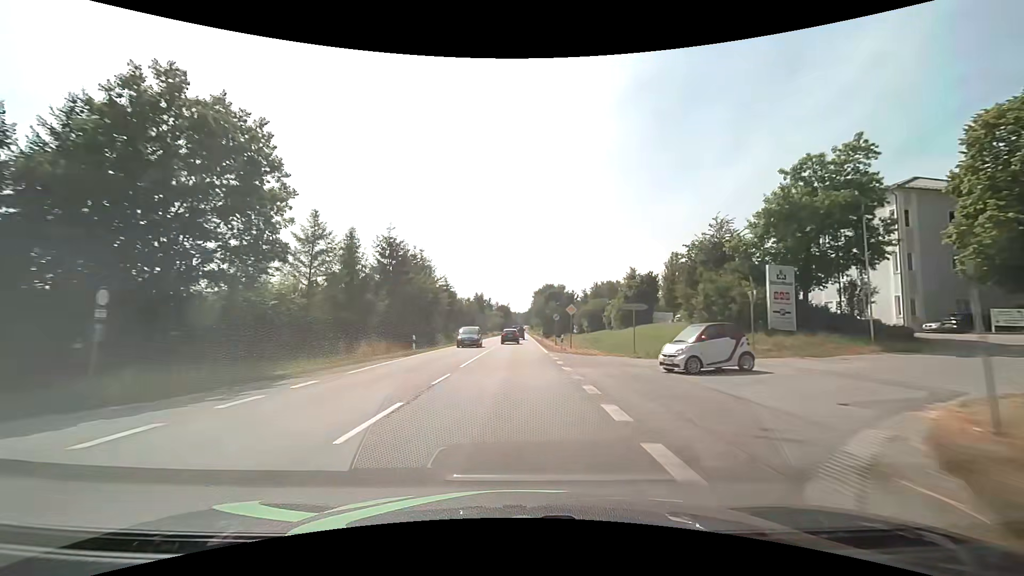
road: secondary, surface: asphalt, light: Day
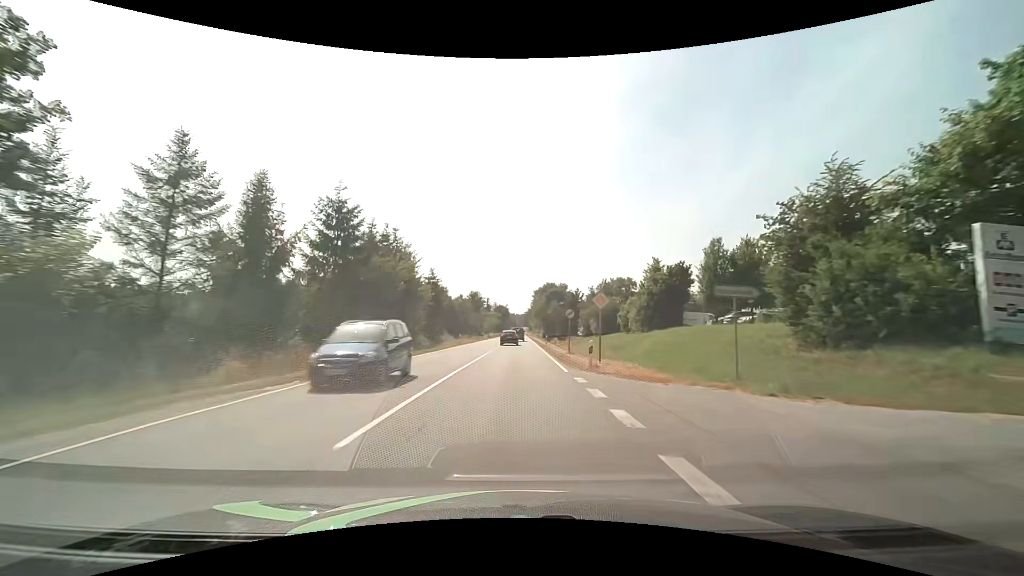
(0.0, +12.4) m; 0°
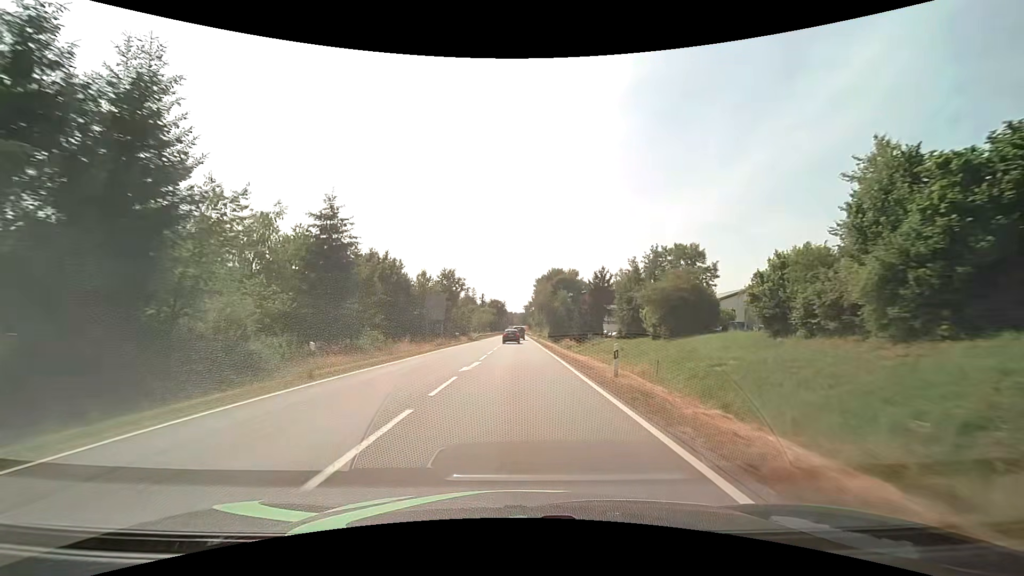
(0.0, +37.6) m; 0°
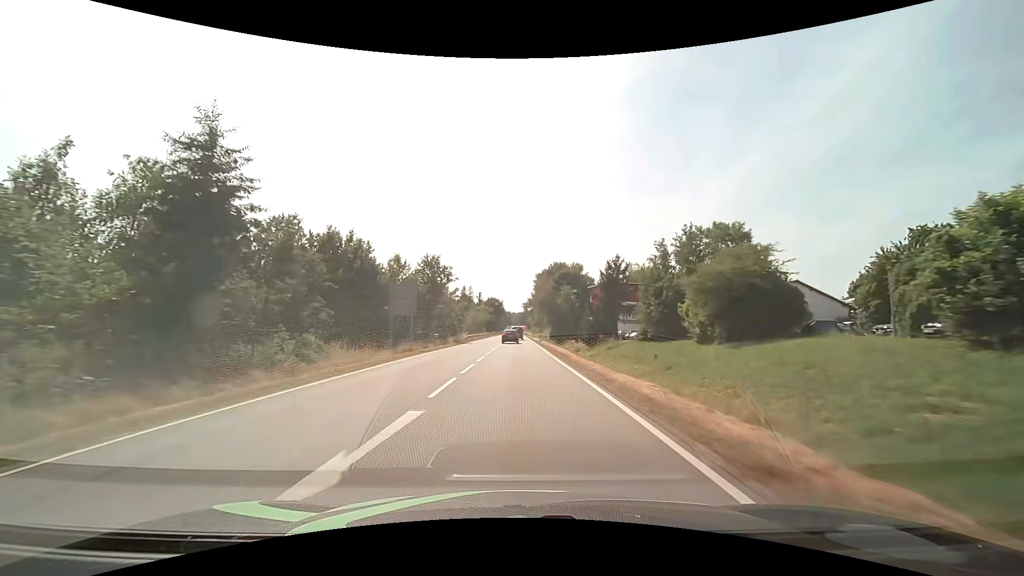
(0.0, +12.8) m; 0°
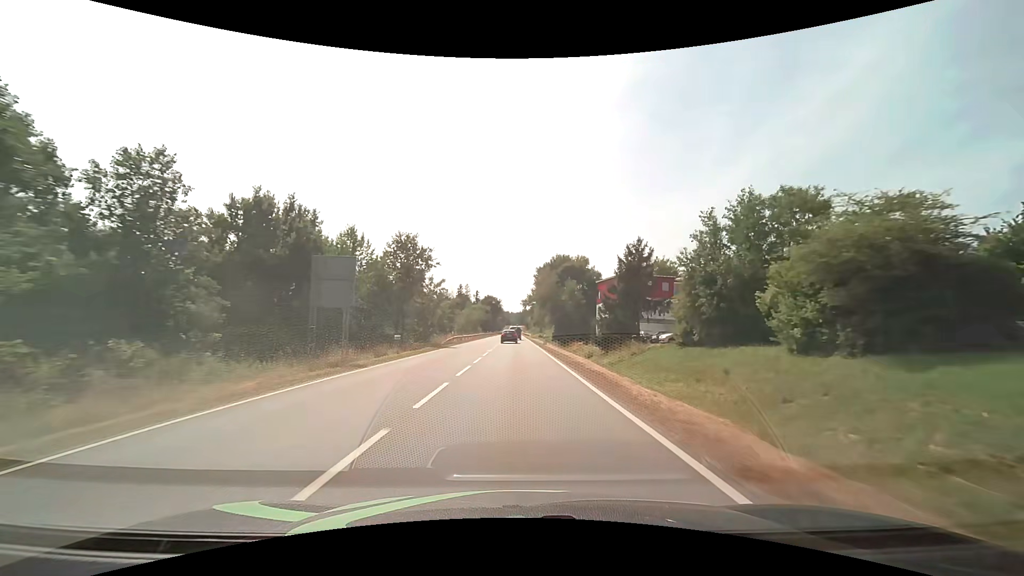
(0.0, +13.0) m; 0°
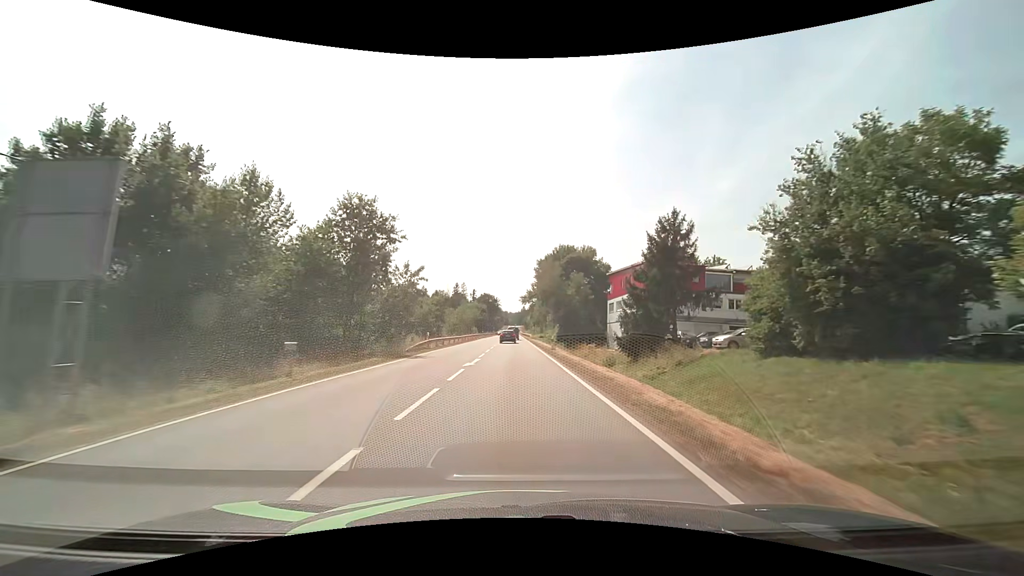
(0.0, +13.1) m; 0°
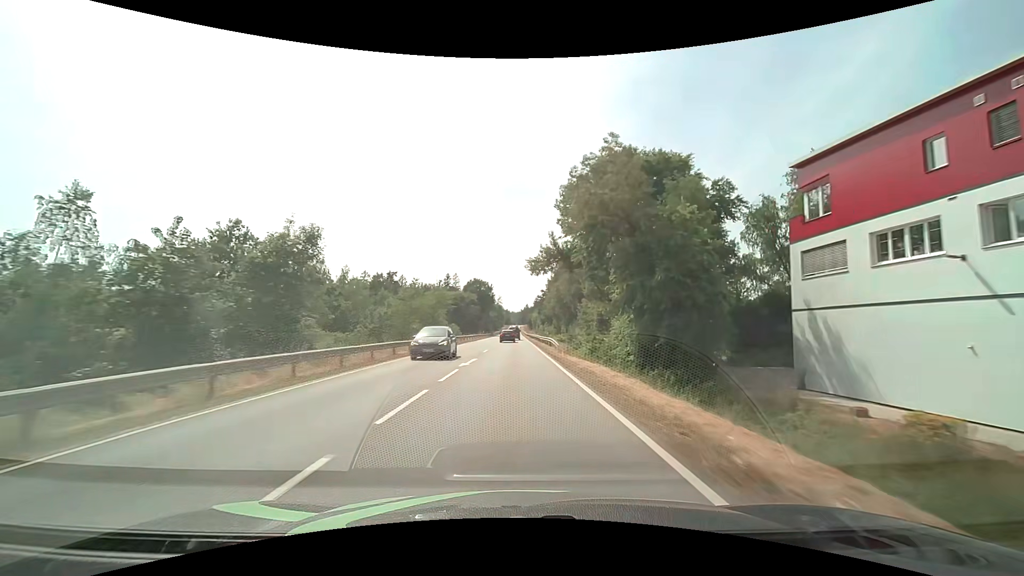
(-0.1, +54.5) m; 0°
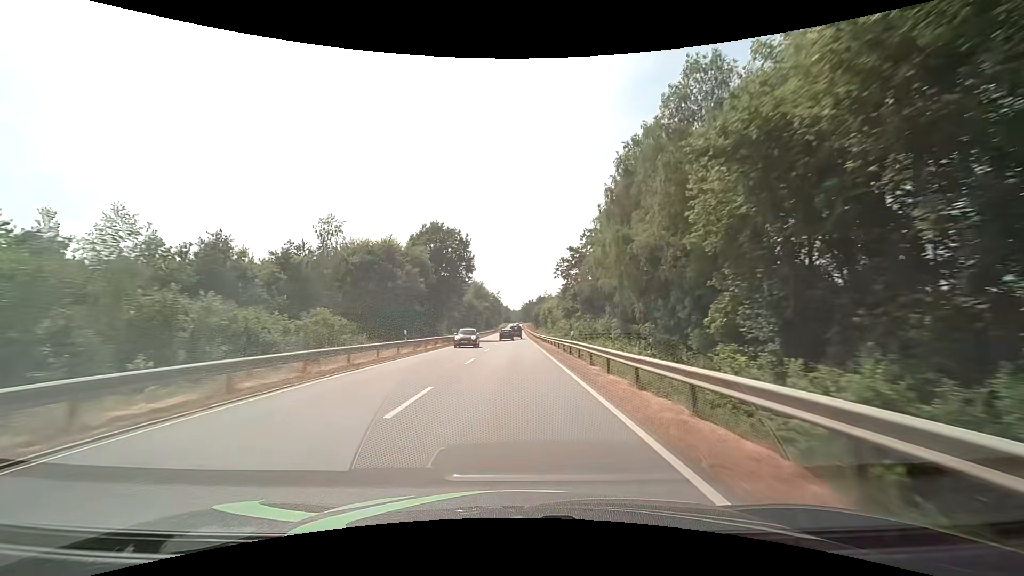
(-0.3, +72.0) m; 0°
(0, +10) (0, +20) (0, +30) (0, +40) (0, +50) (0, +60) (0, +70) (0, +80) (0, +90) (0, +100) m
